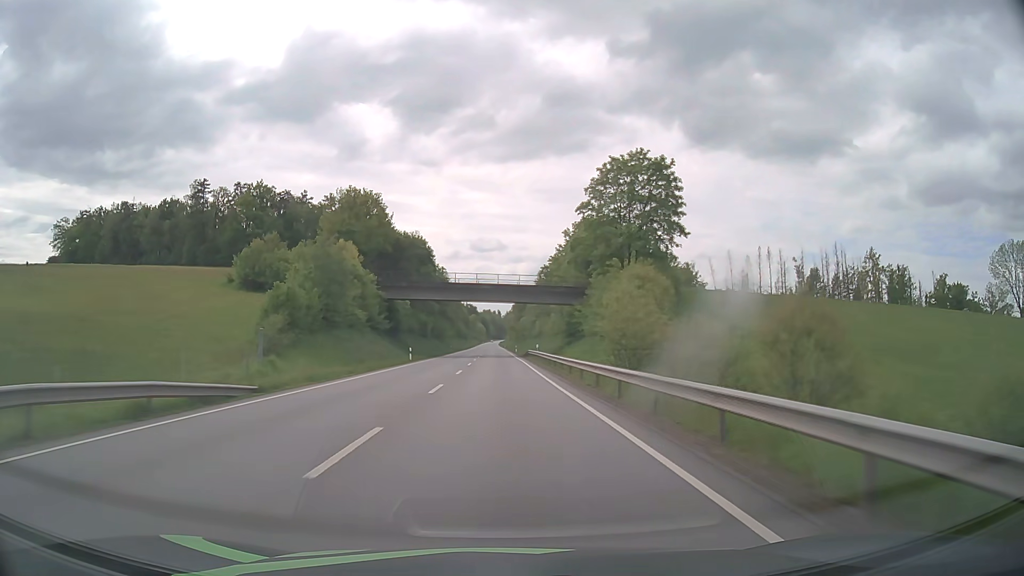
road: primary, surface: asphalt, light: Day
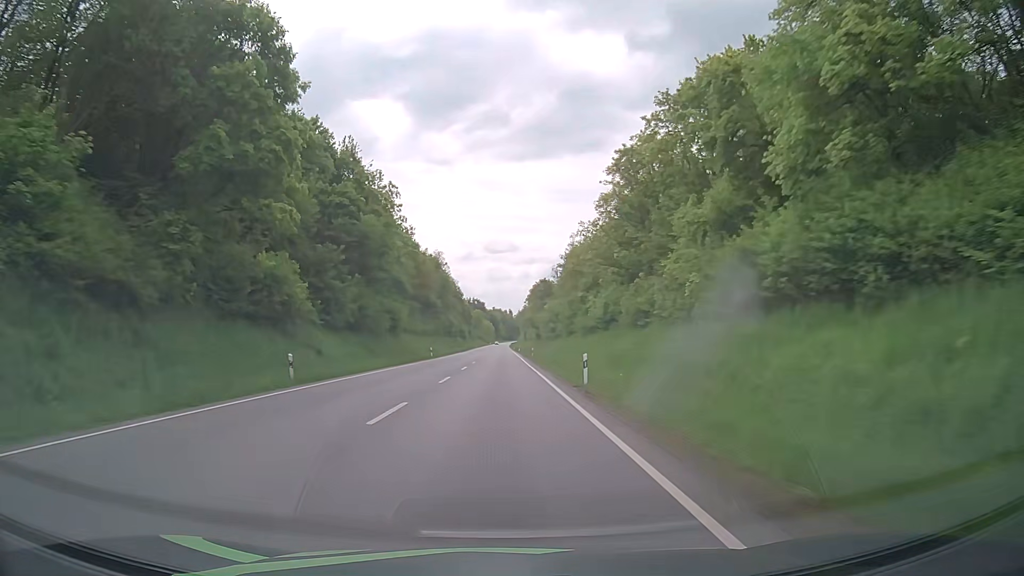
(-0.6, +79.5) m; -1°
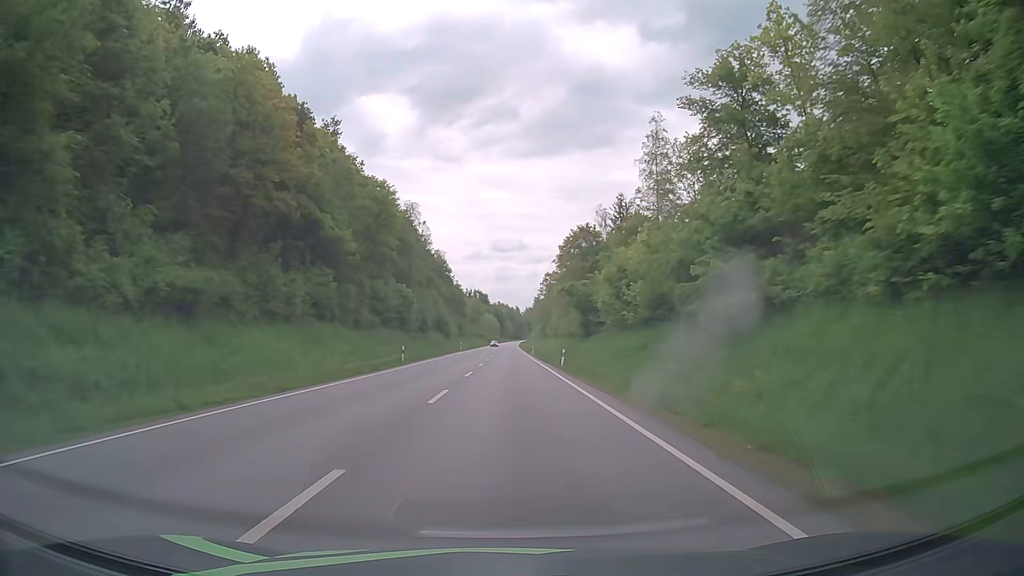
(-0.6, +80.1) m; 0°
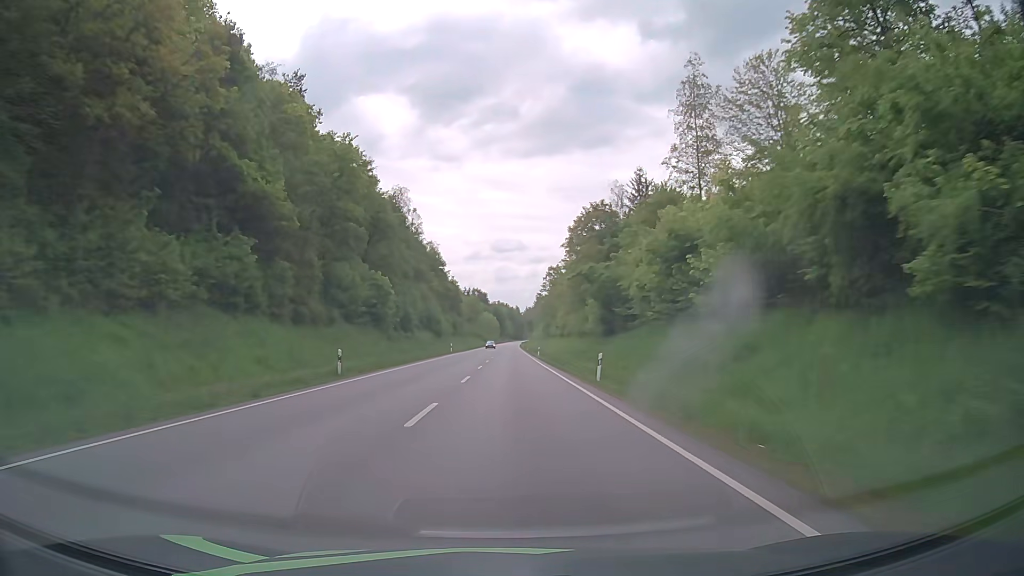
(0.0, +16.0) m; 0°
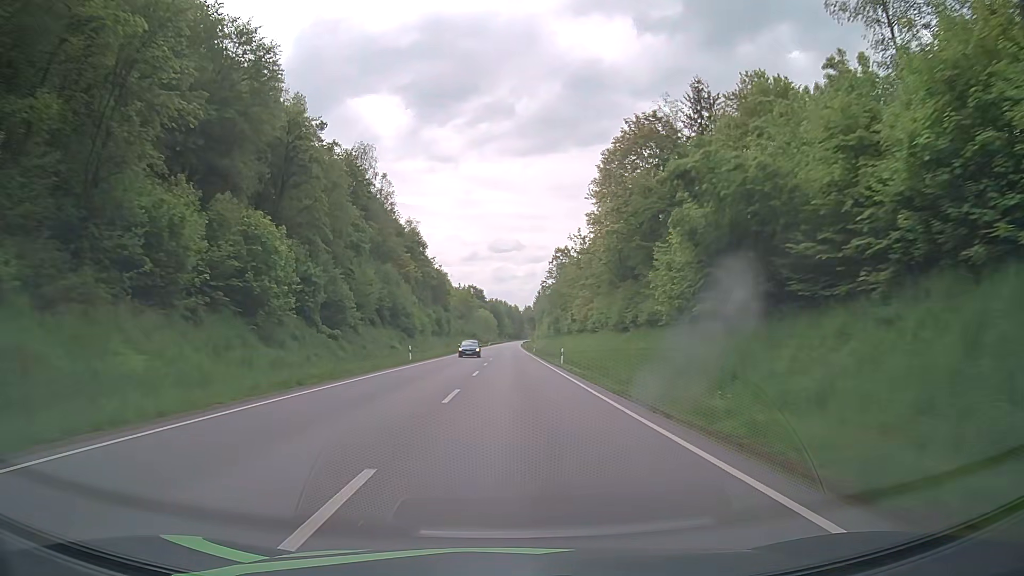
(+0.1, +31.9) m; 0°
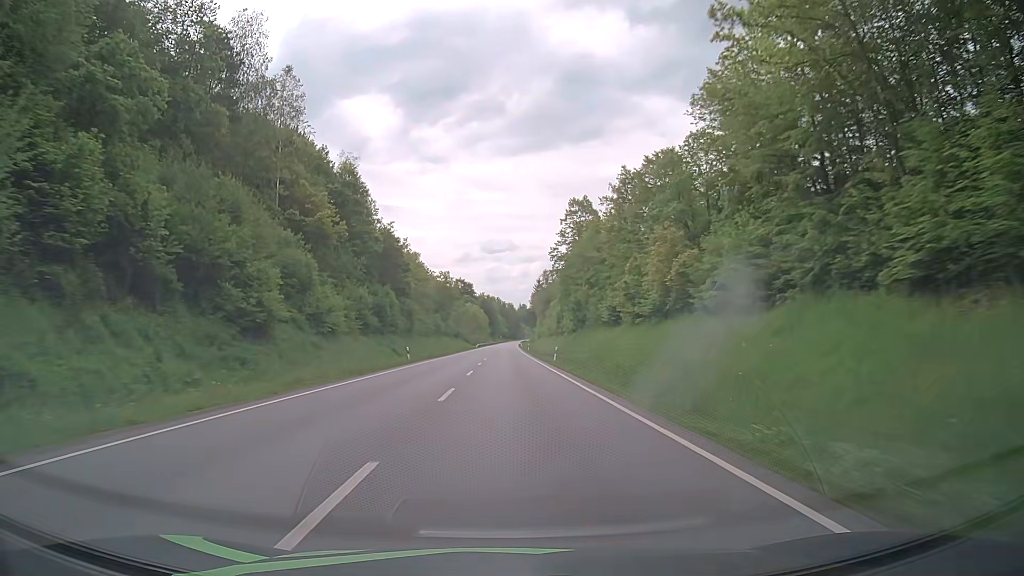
(+0.2, +47.5) m; 0°
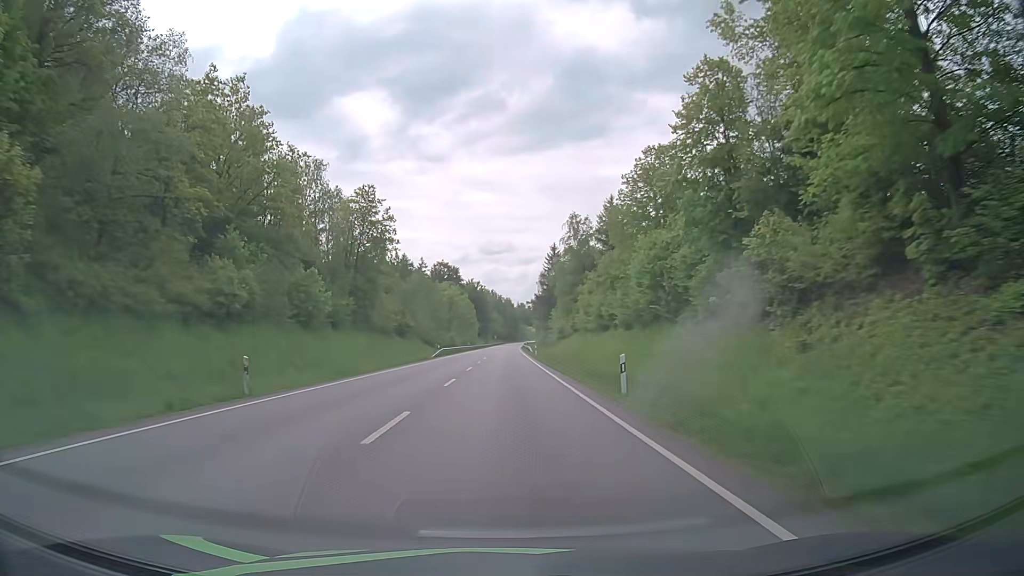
(+0.3, +78.3) m; 0°
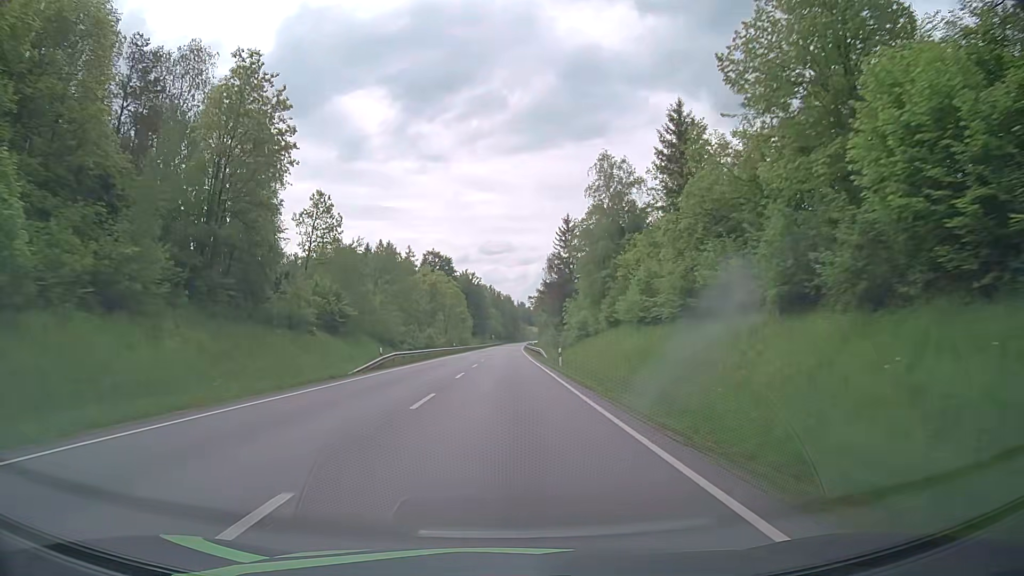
(+0.1, +31.1) m; 0°
(0, +10) (0, +20) (0, +30) (0, +40) (0, +50) (0, +60) (0, +70) (0, +80) (0, +90) (0, +100) m
